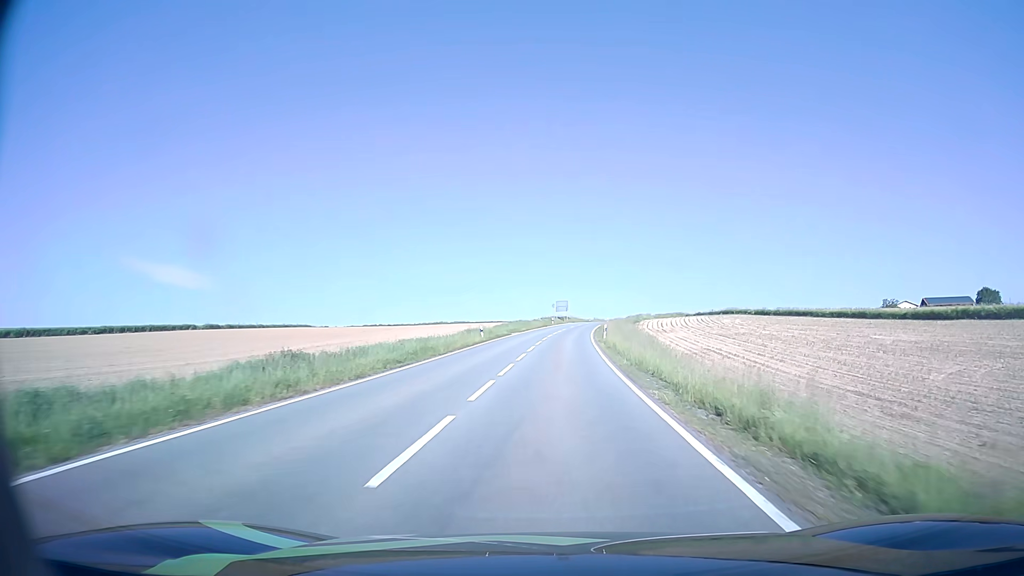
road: tertiary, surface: asphalt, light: Day
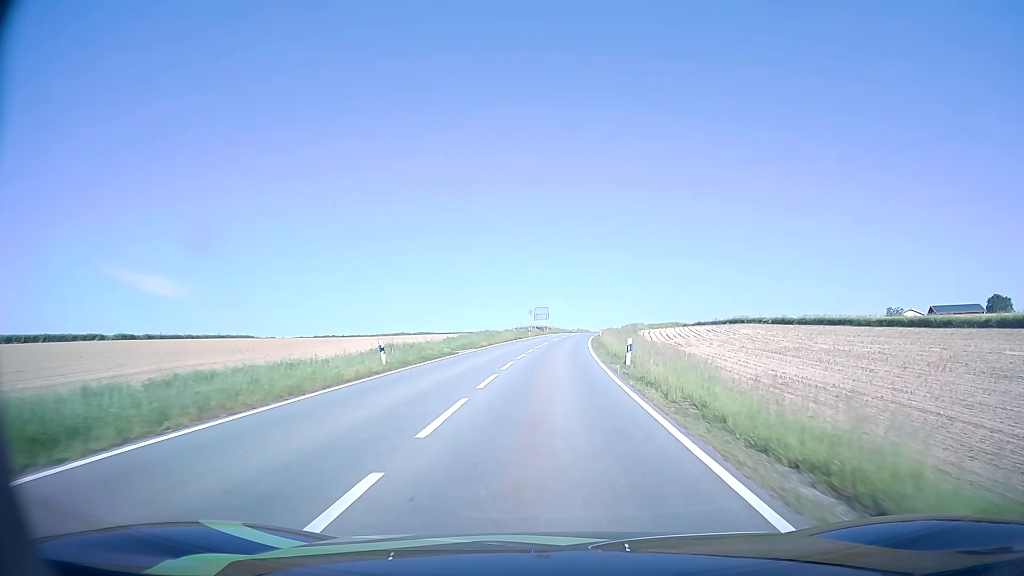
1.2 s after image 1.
(+0.3, +21.7) m; +2°
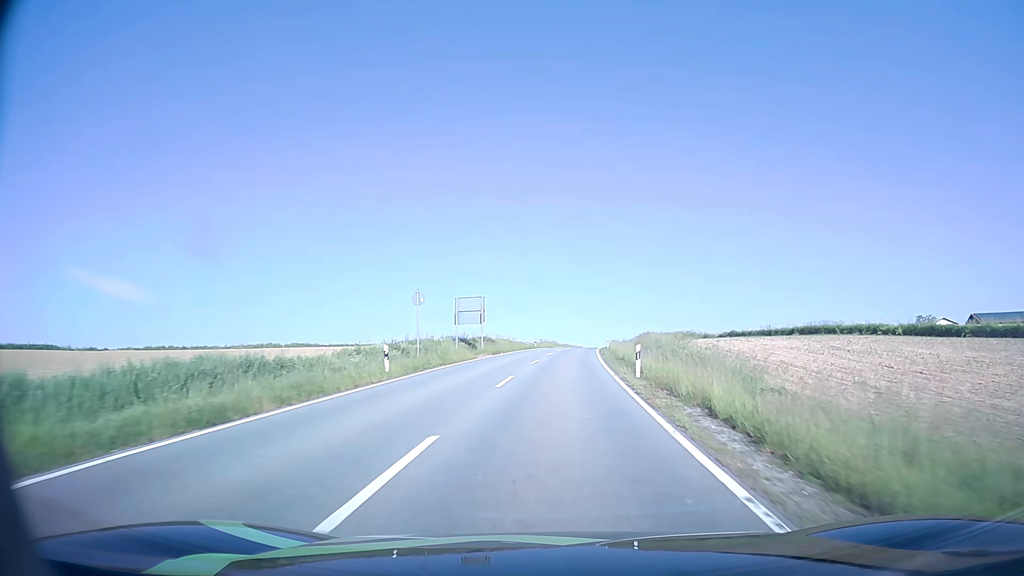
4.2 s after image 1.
(+1.7, +53.3) m; +3°
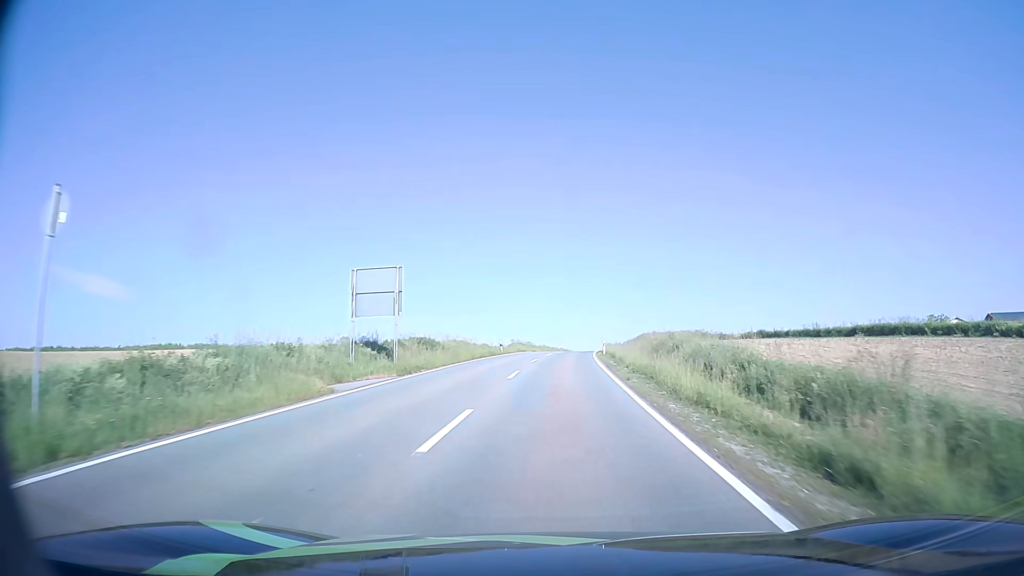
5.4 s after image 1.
(+0.4, +21.7) m; +2°
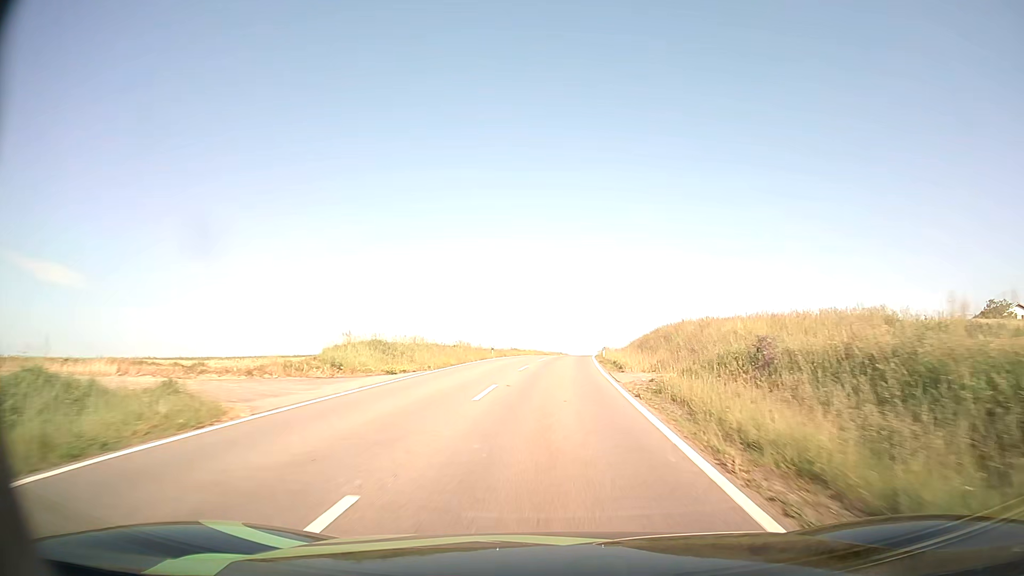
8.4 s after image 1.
(+2.2, +55.8) m; +4°
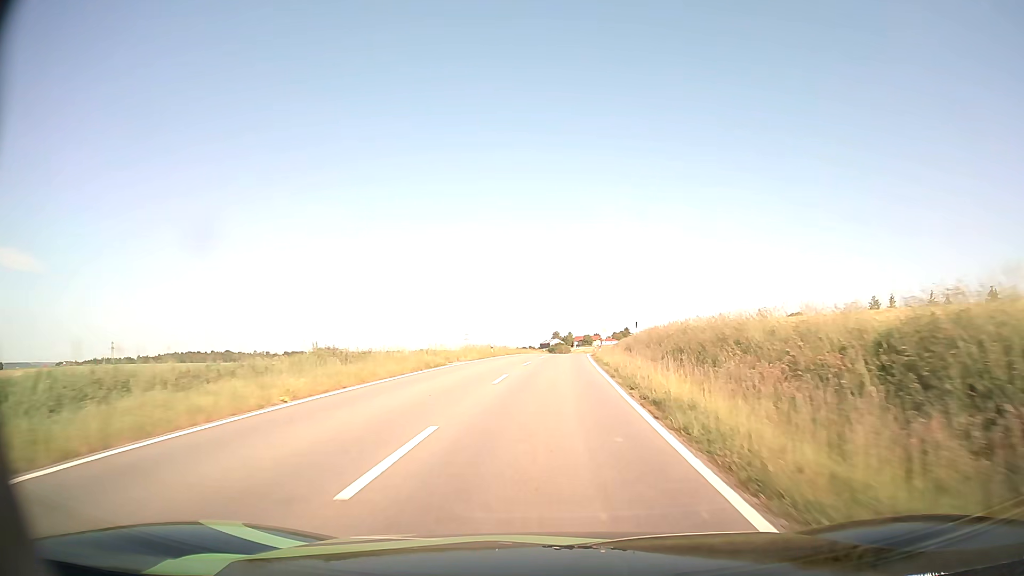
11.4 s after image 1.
(+2.2, +57.5) m; +4°
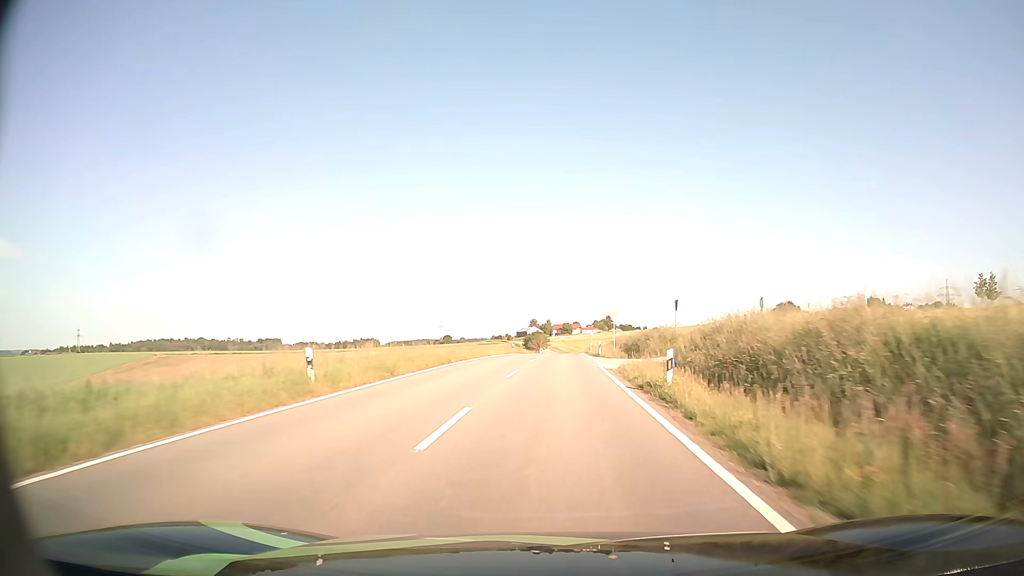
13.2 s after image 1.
(+0.6, +35.0) m; +2°
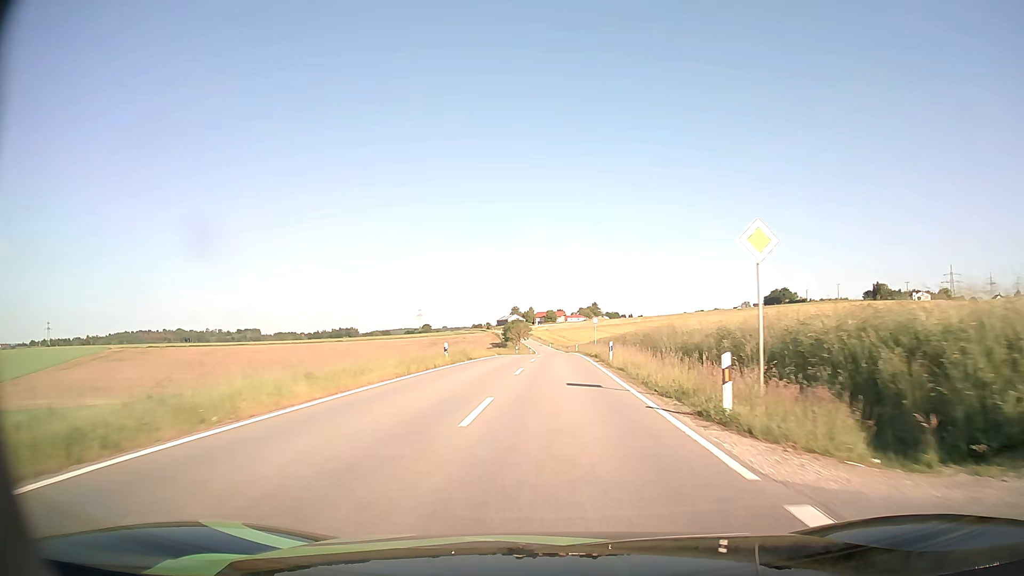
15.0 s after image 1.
(+0.5, +35.2) m; +1°
(0, +10) (0, +20) (0, +30) (0, +40) (0, +50) (+1, +60) (+1, +70) (+1, +80) (+1, +90) (+1, +100) m
